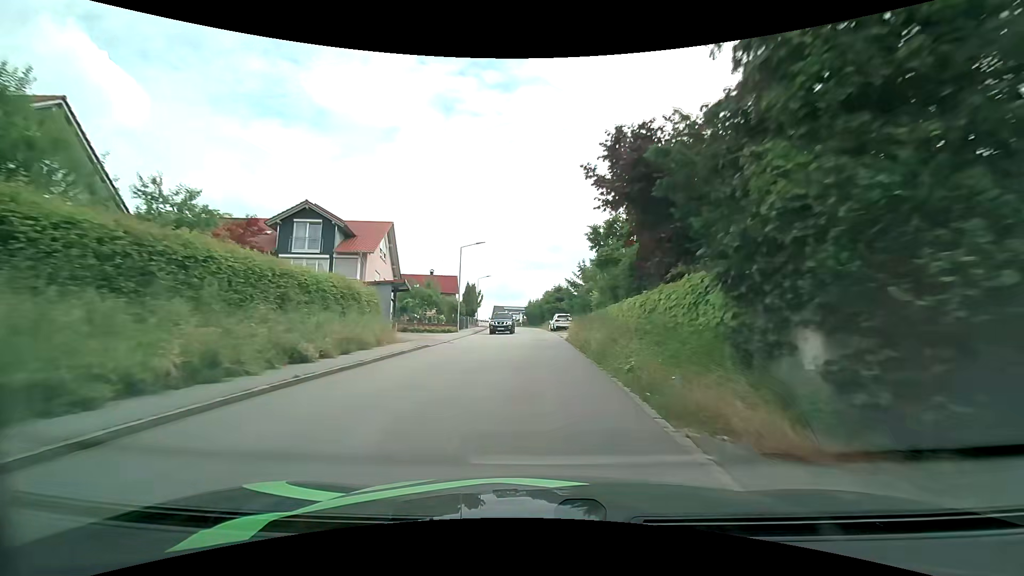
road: tertiary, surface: asphalt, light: Day
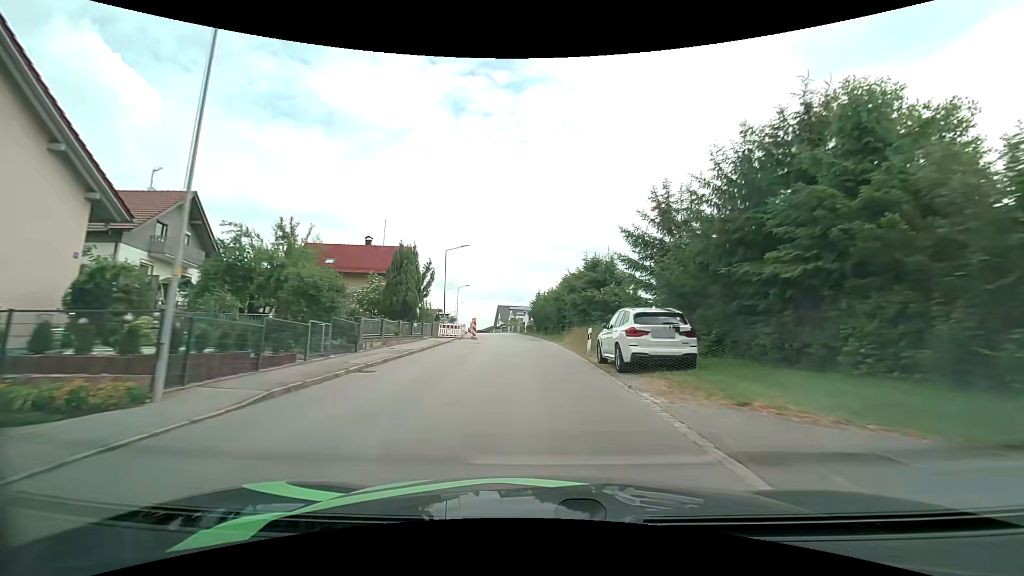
(-0.1, +34.3) m; -1°
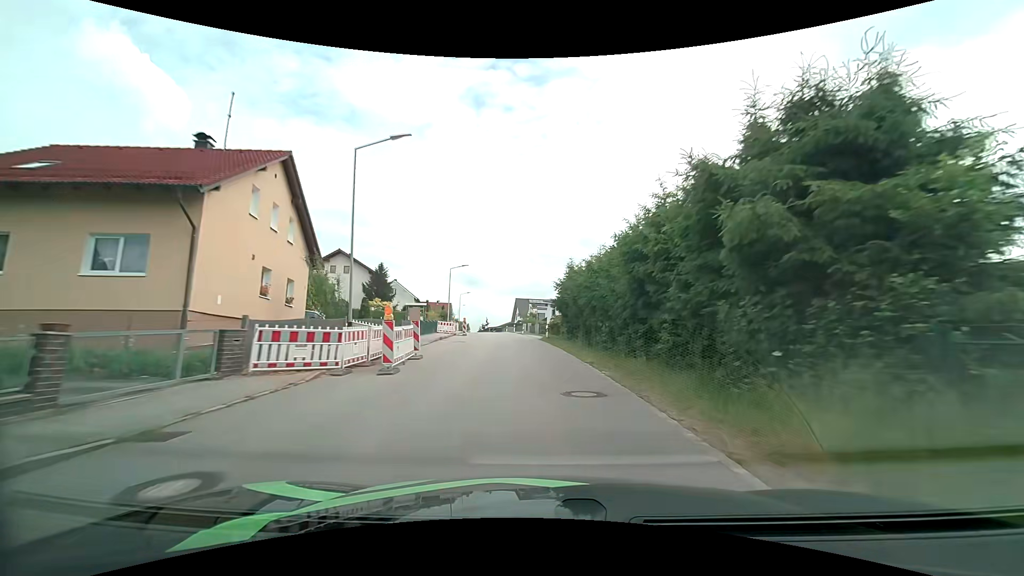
(-0.4, +26.0) m; -3°
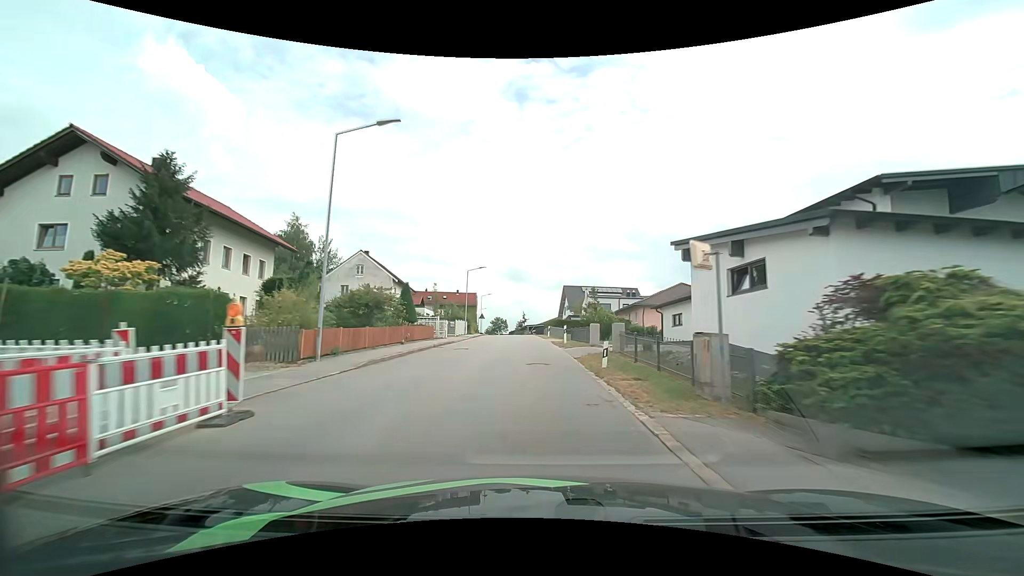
(-1.4, +43.0) m; -4°
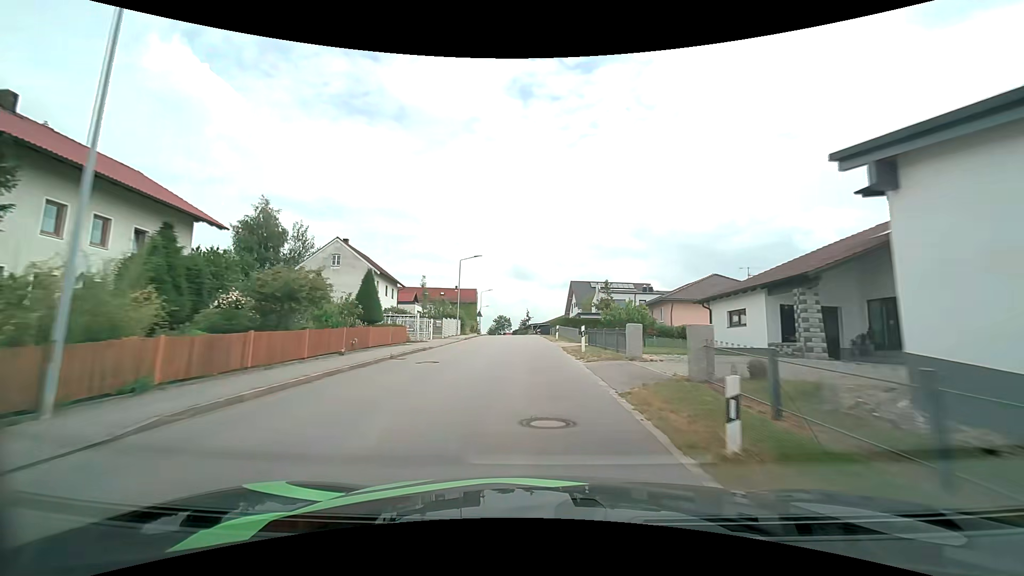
(-0.1, +8.8) m; -1°
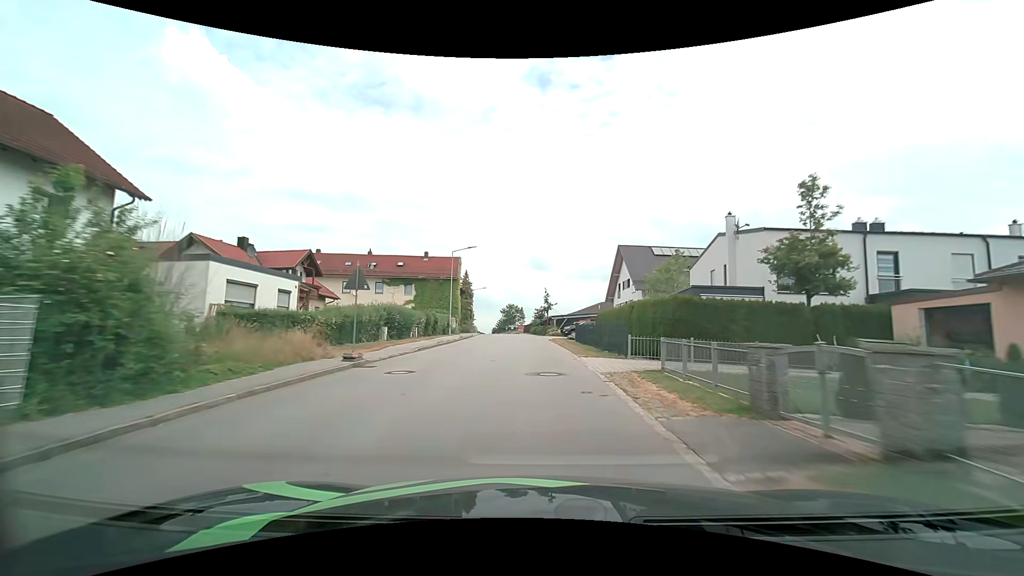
(-1.1, +45.0) m; -2°
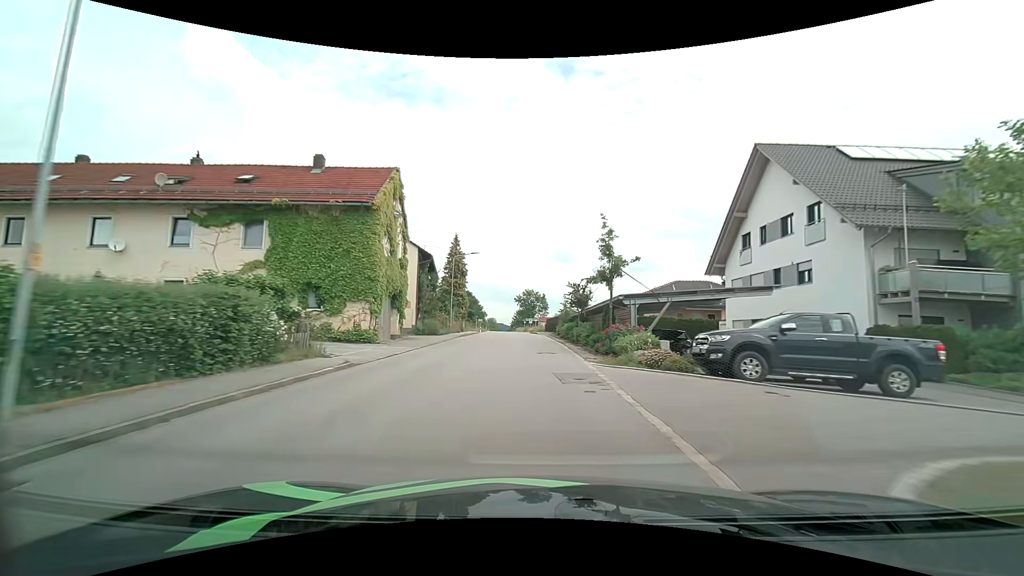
(-0.7, +37.3) m; -3°
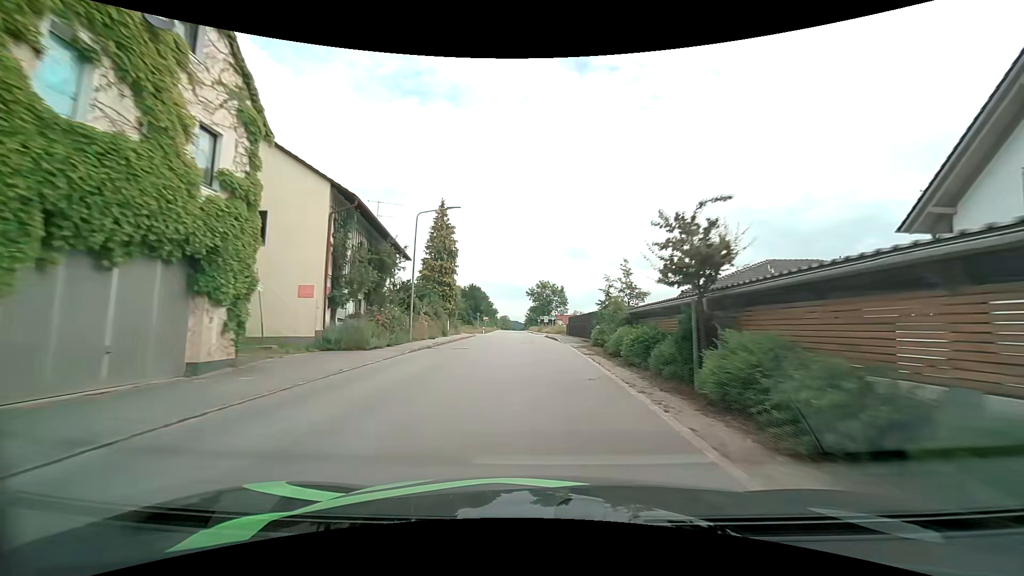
(-0.4, +19.1) m; -2°
(0, +10) (0, +20) (-1, +30) (-1, +40) (-1, +50) (-2, +60) (-2, +70) (-3, +80) (-3, +90) (-4, +100) m
